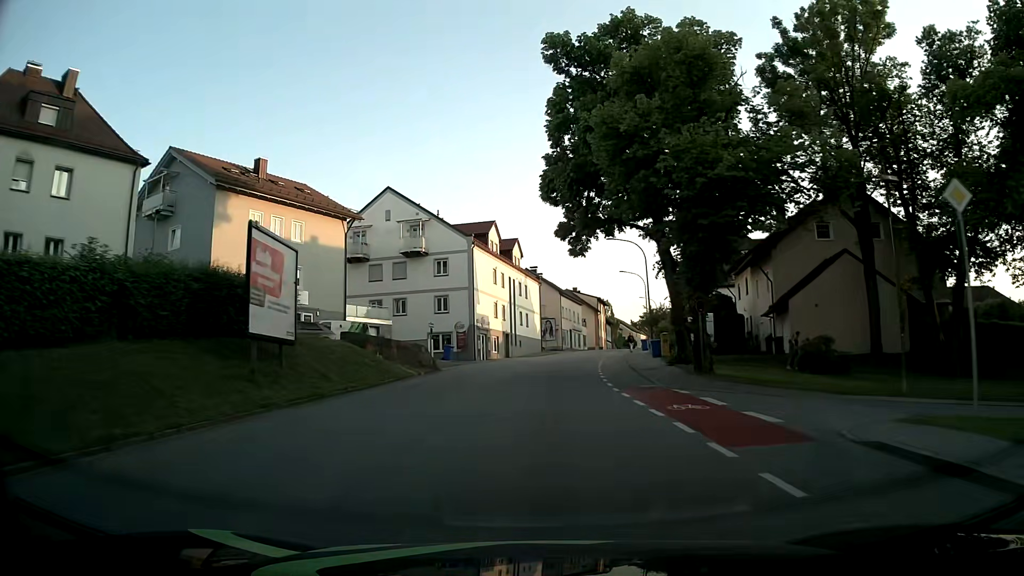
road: tertiary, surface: asphalt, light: Day
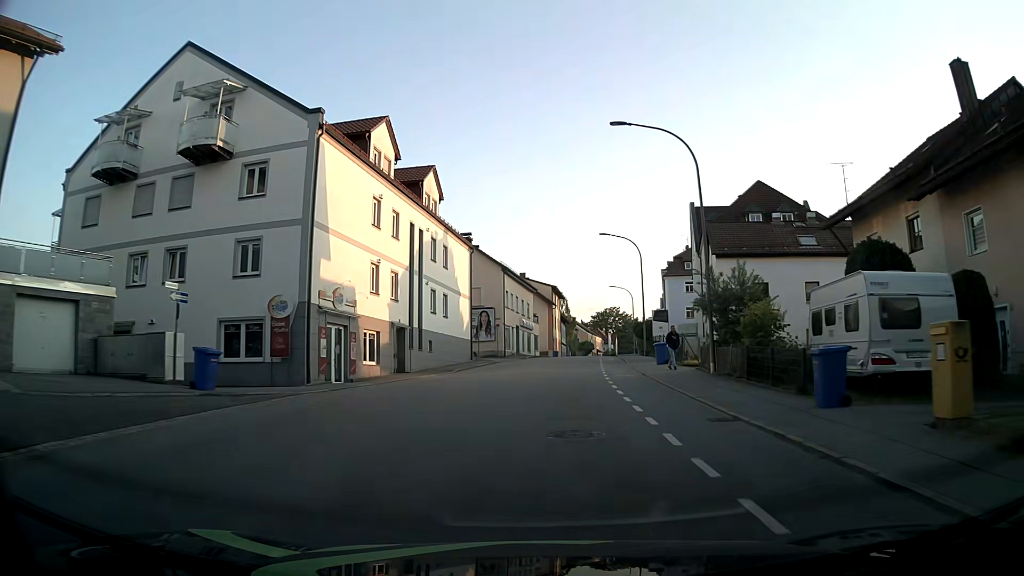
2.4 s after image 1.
(+0.9, +29.0) m; +5°
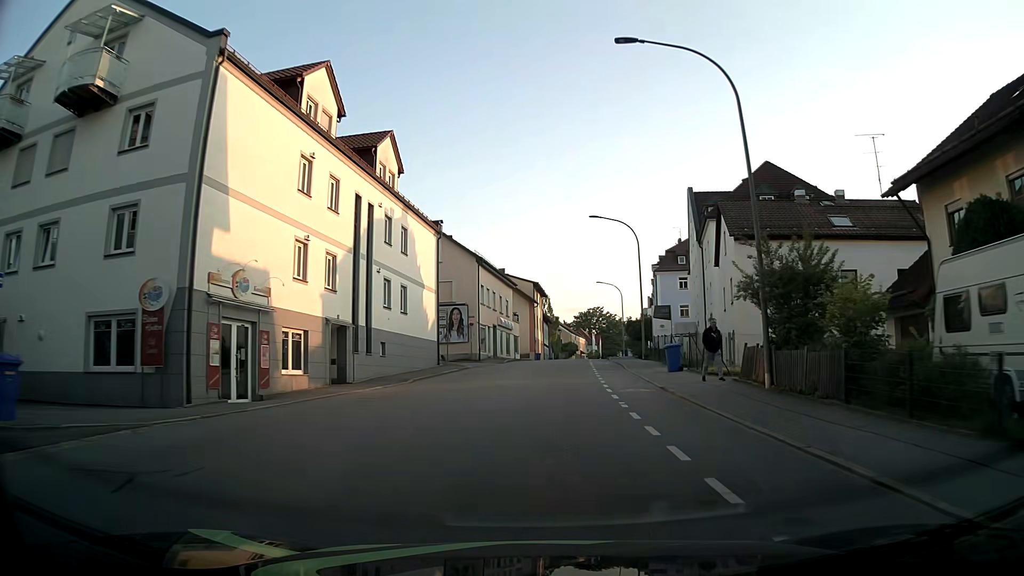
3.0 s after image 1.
(+0.1, +7.2) m; +2°
